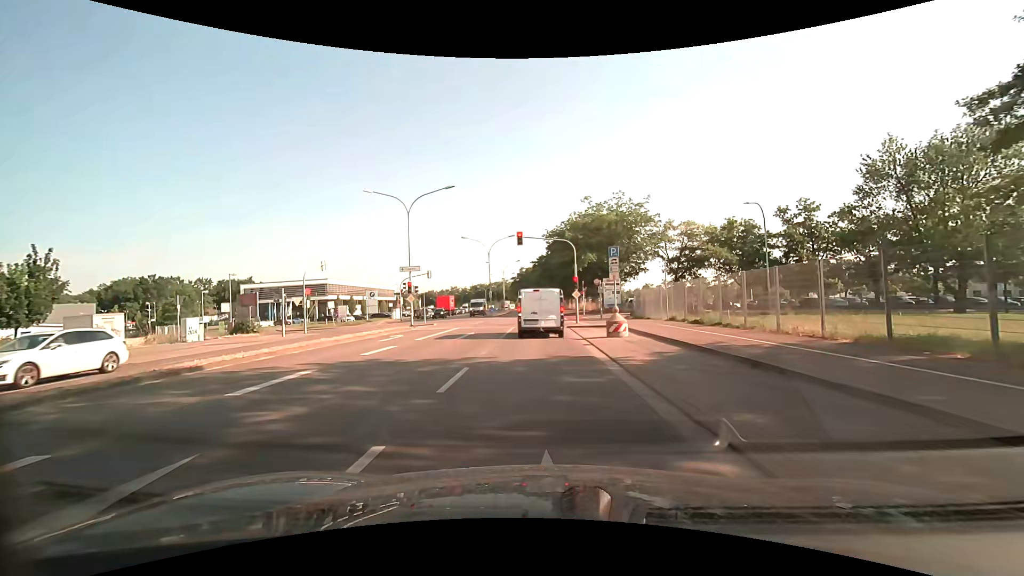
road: secondary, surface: asphalt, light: Day
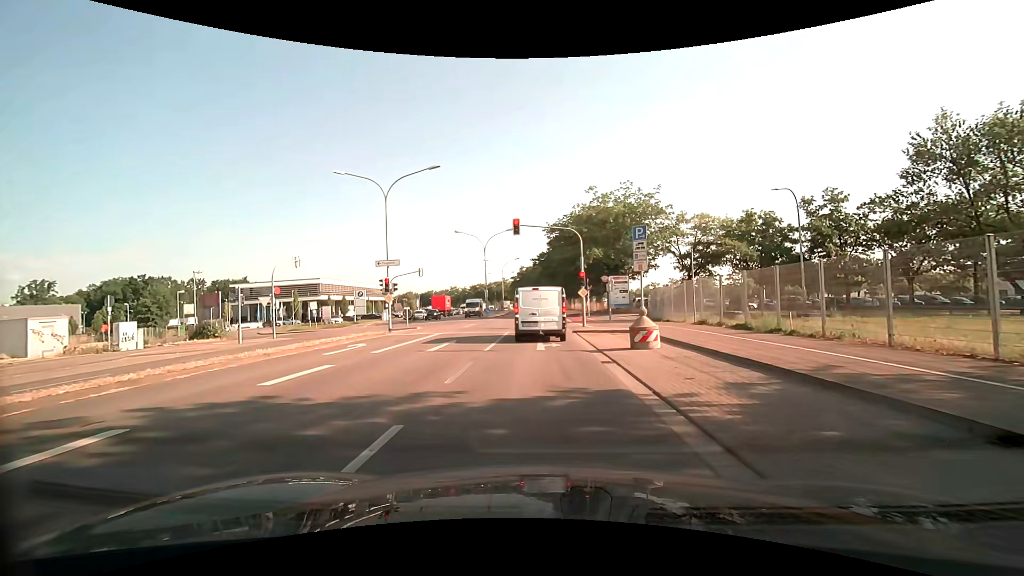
(+0.1, +5.0) m; +1°
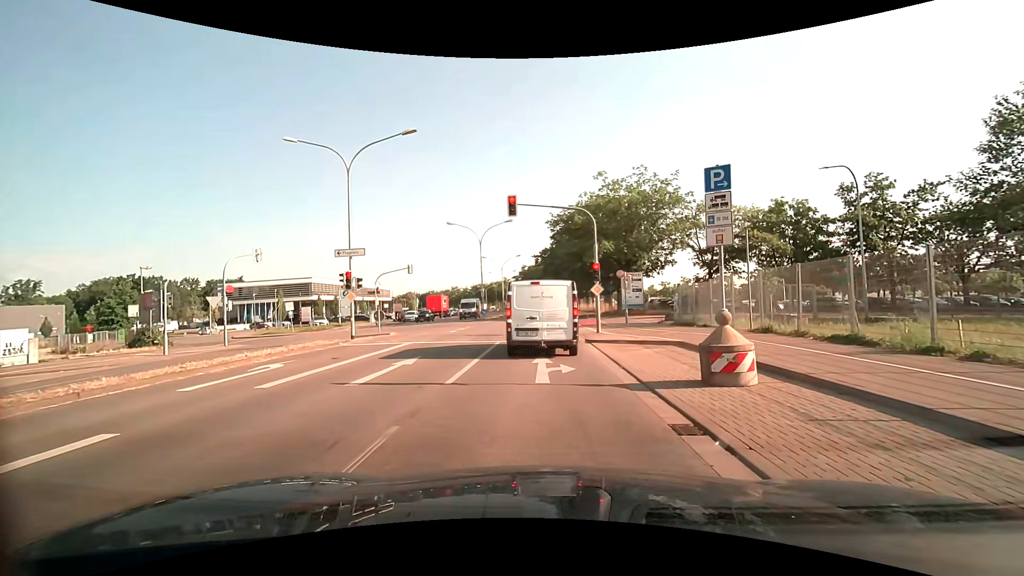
(-0.1, +6.0) m; -2°
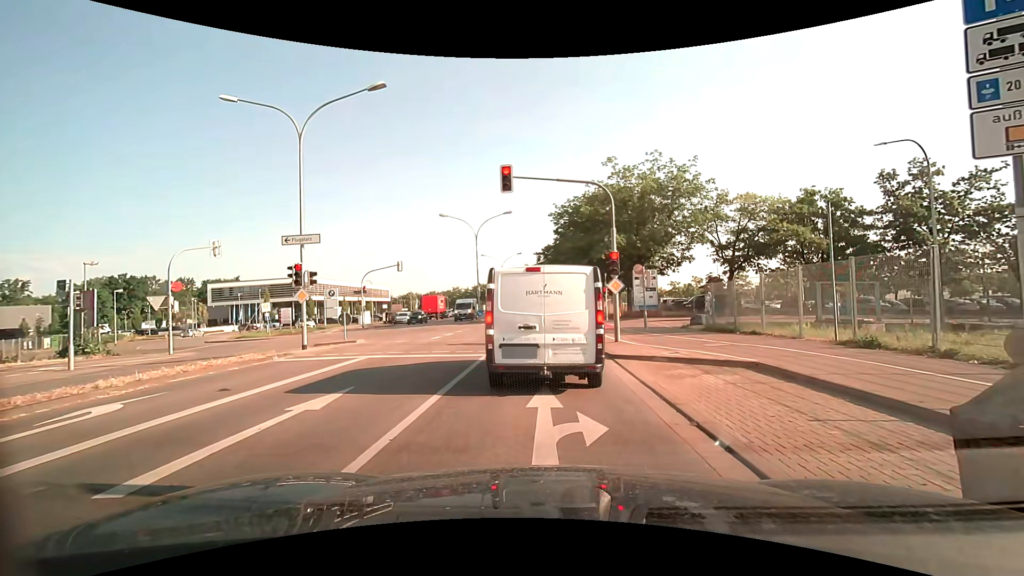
(+0.1, +4.8) m; +2°
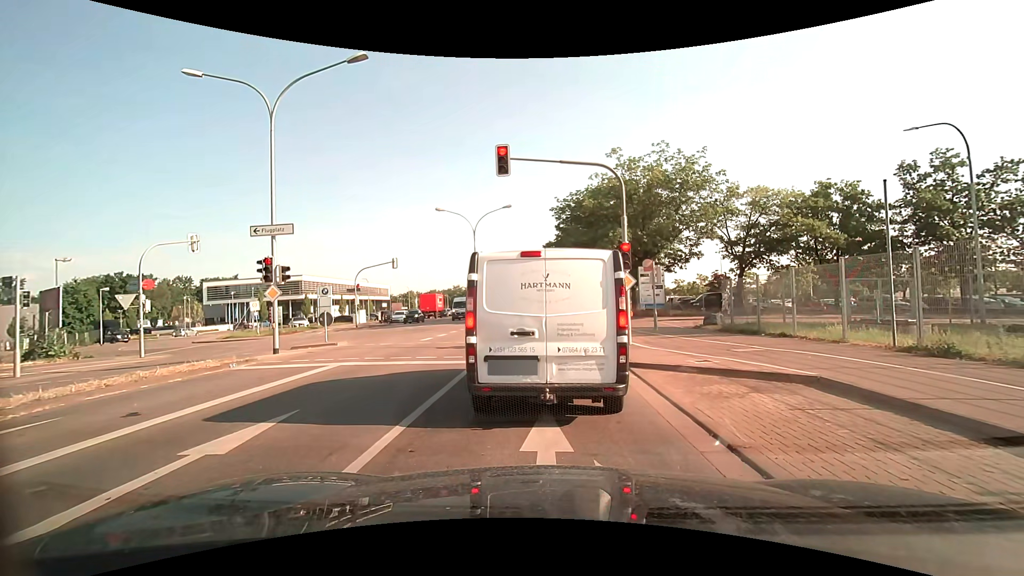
(0.0, +2.0) m; 0°
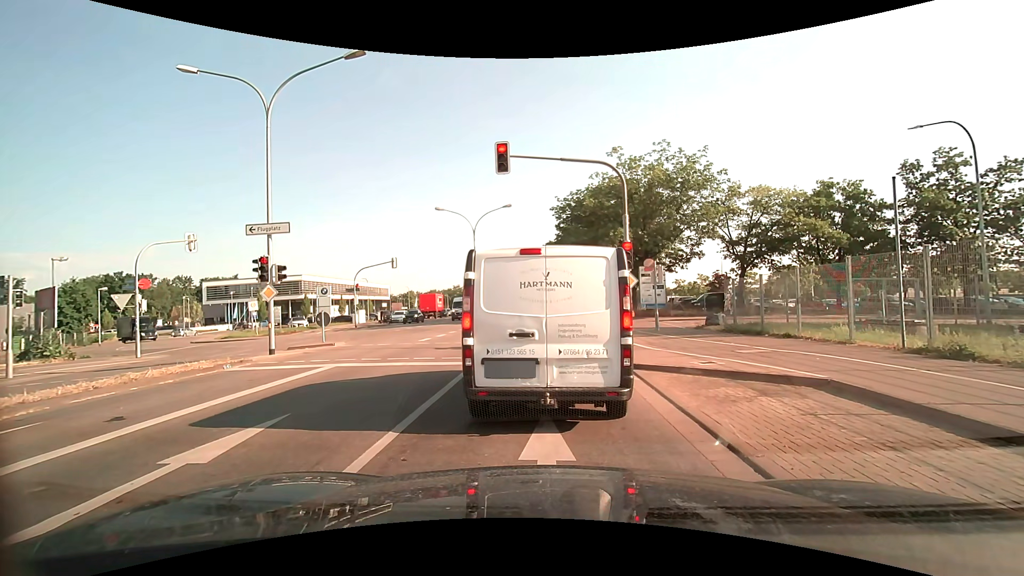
(0.0, +0.3) m; 0°
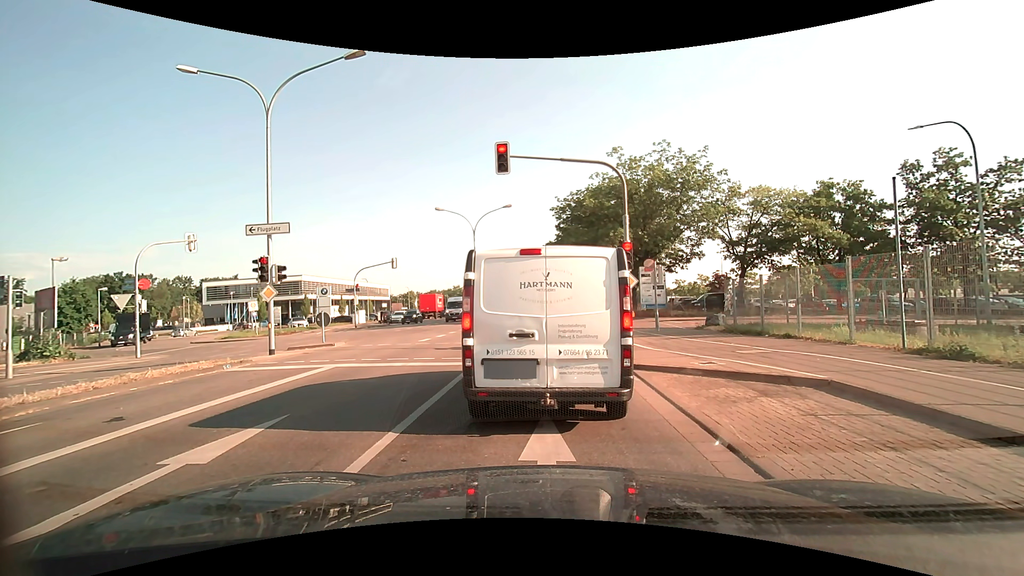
(0.0, +0.1) m; 0°
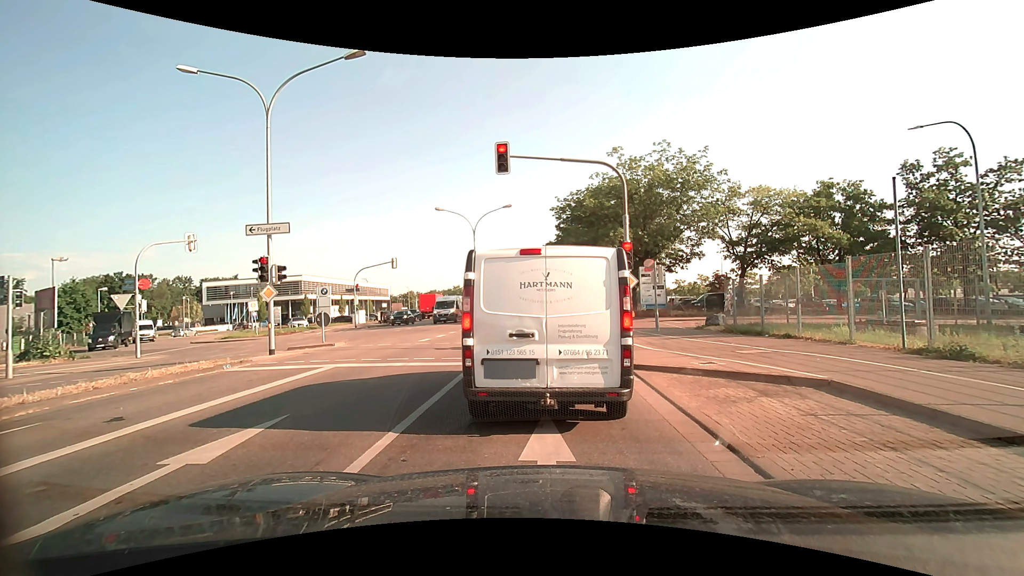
(0.0, 0.0) m; 0°
(0, +10) (0, +20) (0, +30) (-1, +40) (-1, +50) (-1, +60) (-1, +70) (-2, +80) (-2, +90) (-3, +100) m
